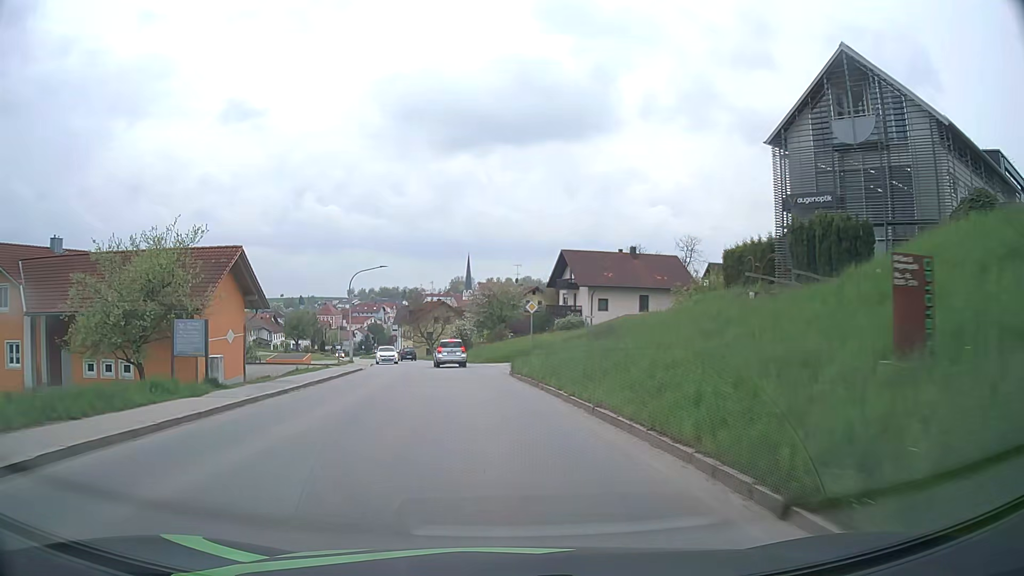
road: tertiary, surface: asphalt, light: Day
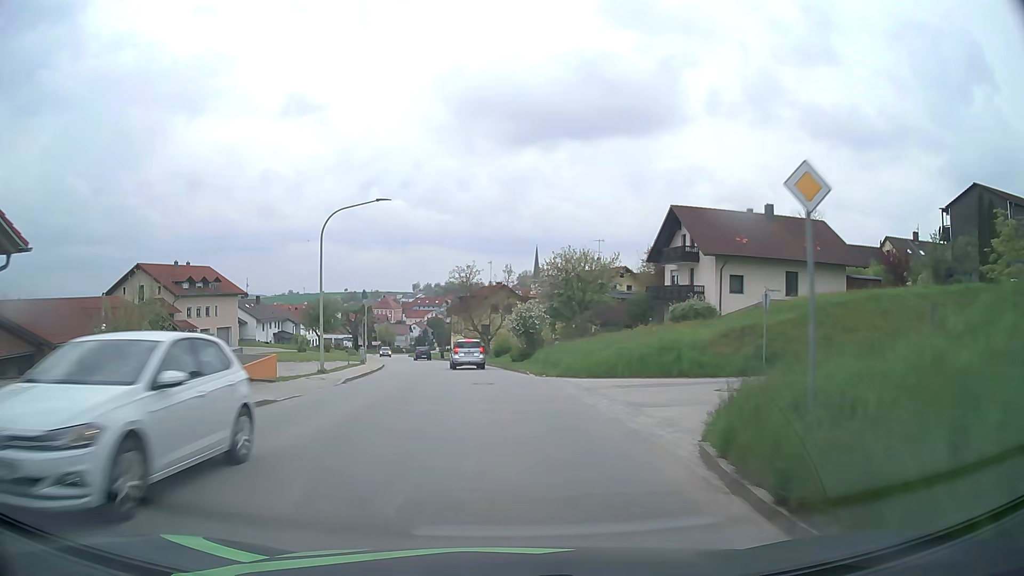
(-1.2, +23.1) m; -6°
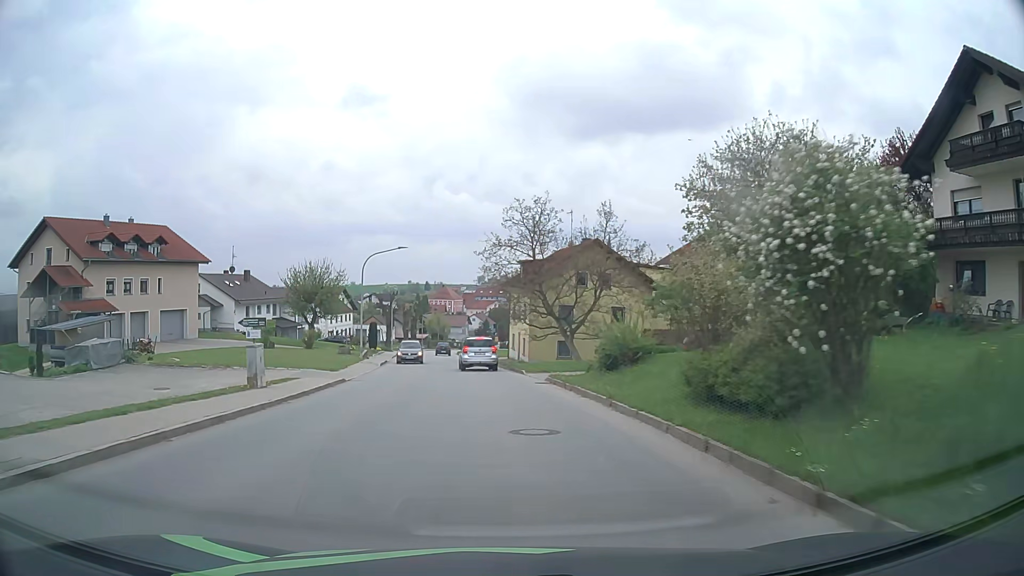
(-1.6, +30.5) m; -5°
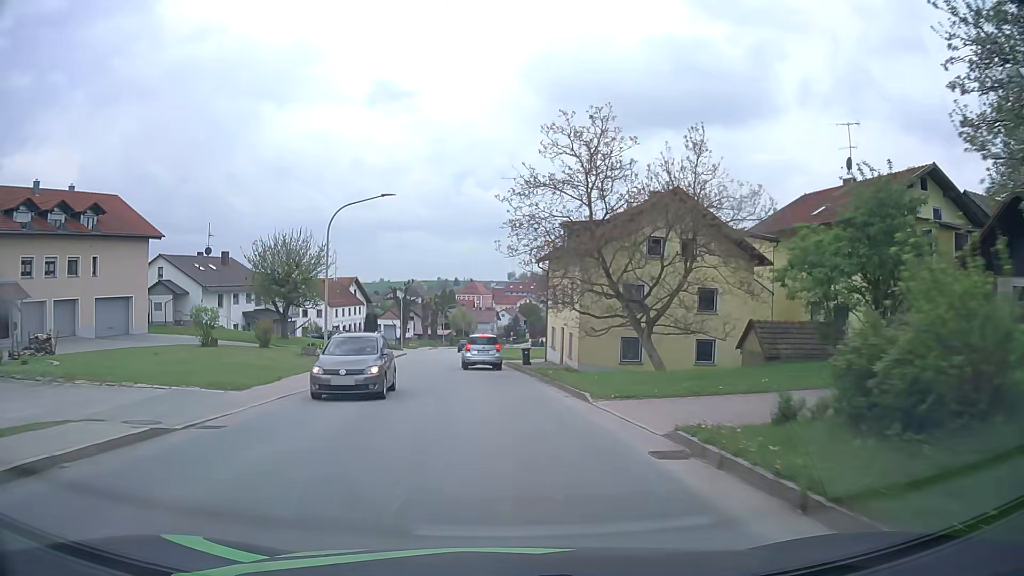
(-0.3, +14.9) m; -3°
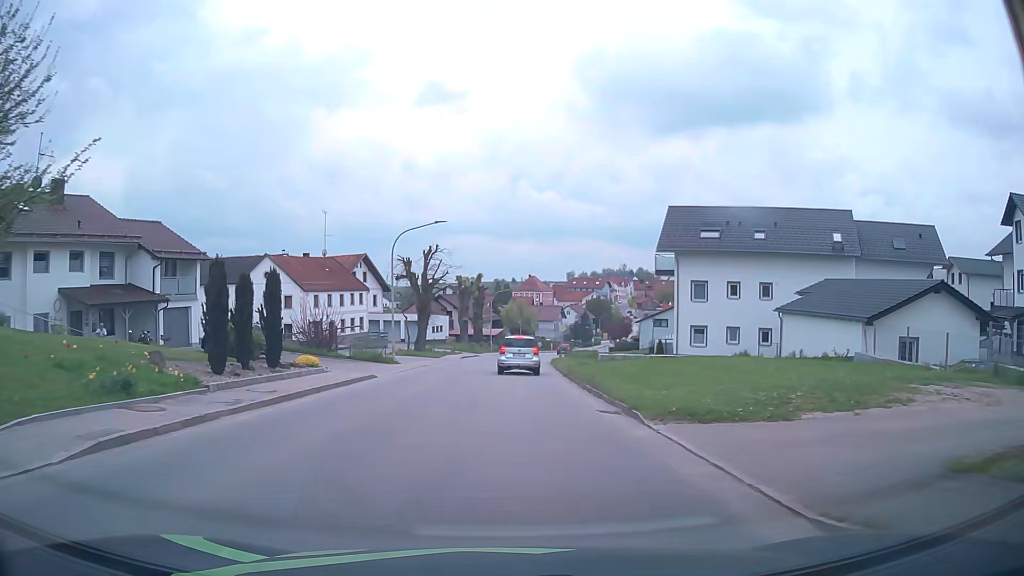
(-2.1, +35.9) m; -5°
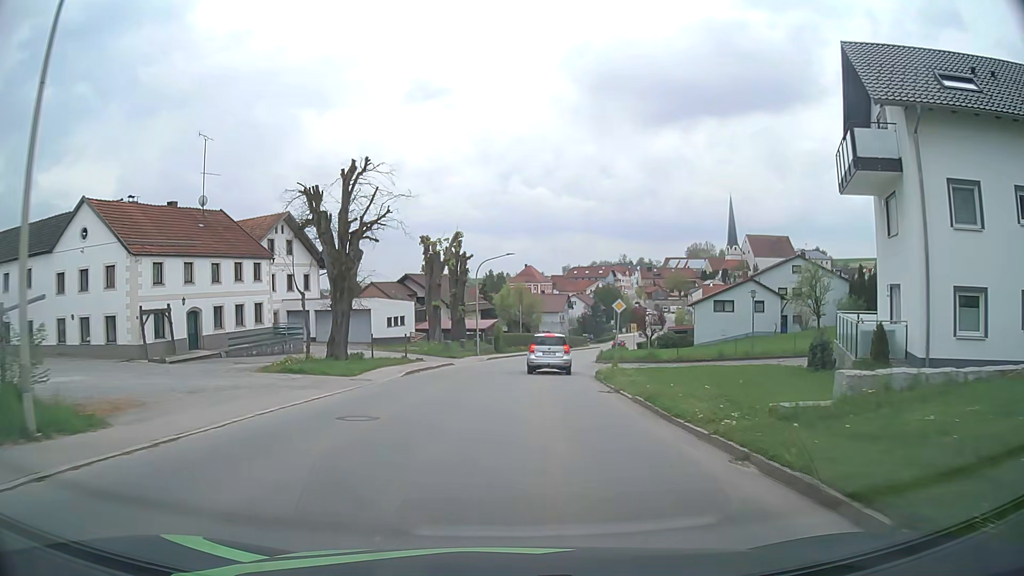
(-0.2, +28.1) m; 0°
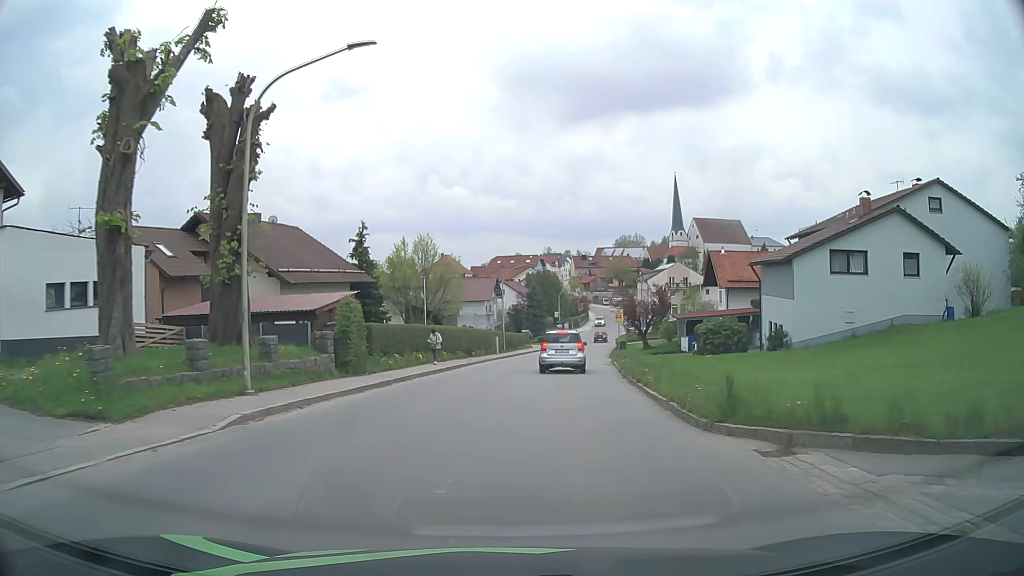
(+1.5, +34.8) m; +7°
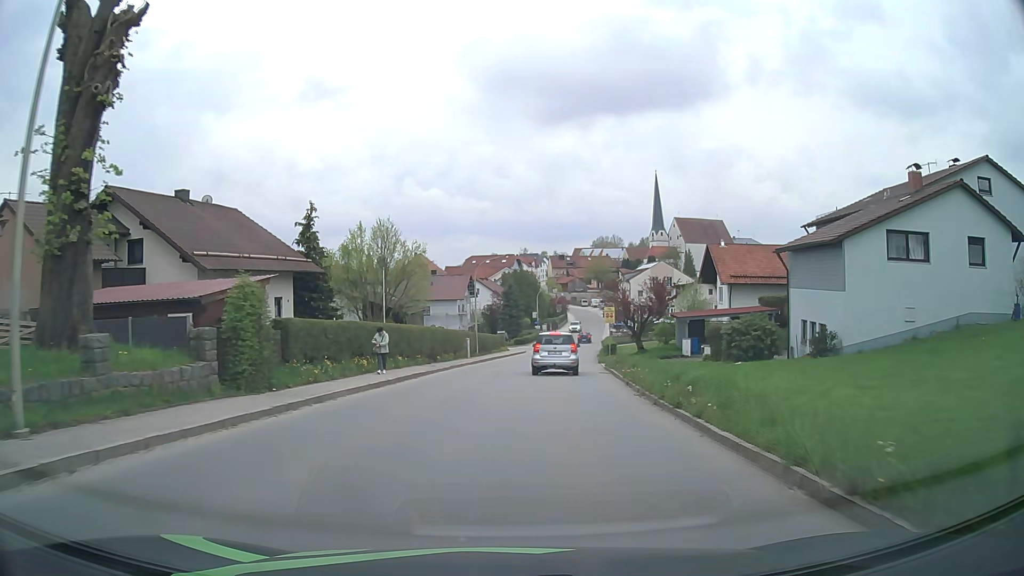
(+0.1, +6.9) m; +2°
(0, +10) (+1, +20) (+2, +30) (+3, +40) (+4, +50) (+6, +60) (+7, +70) (+9, +79) (+10, +89) (+12, +99) m
